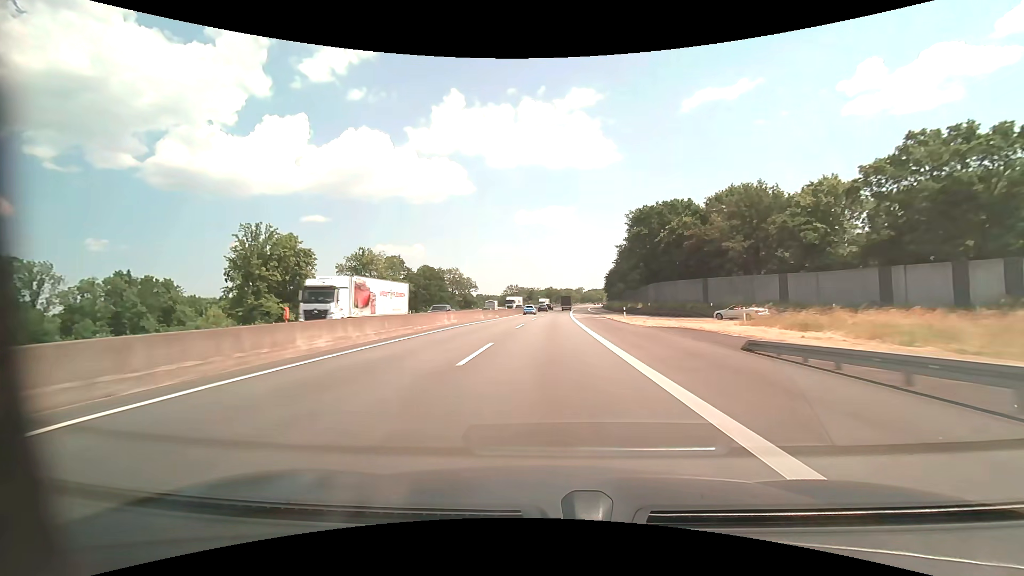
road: motorway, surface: asphalt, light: Day
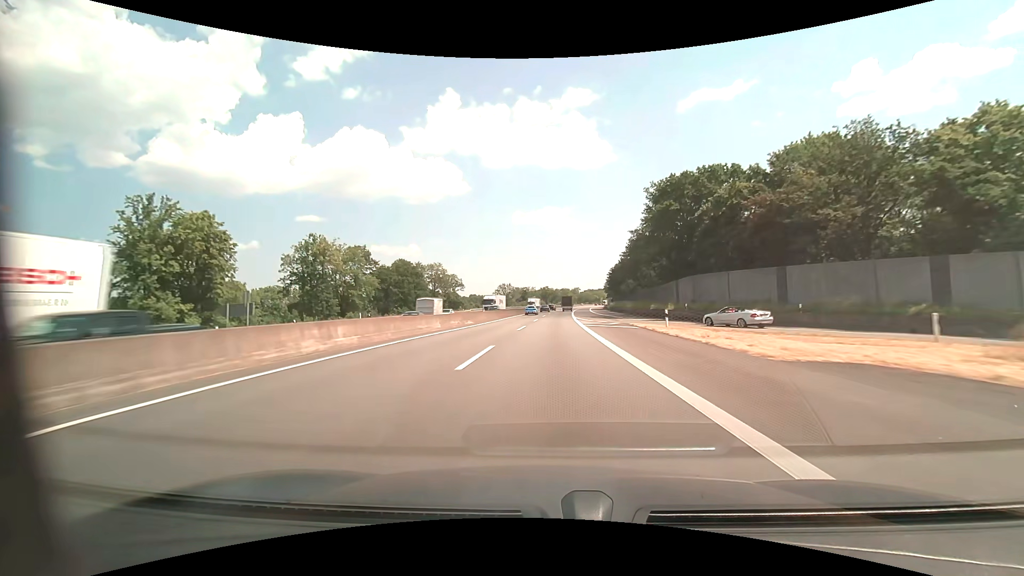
(0.0, +18.6) m; 0°
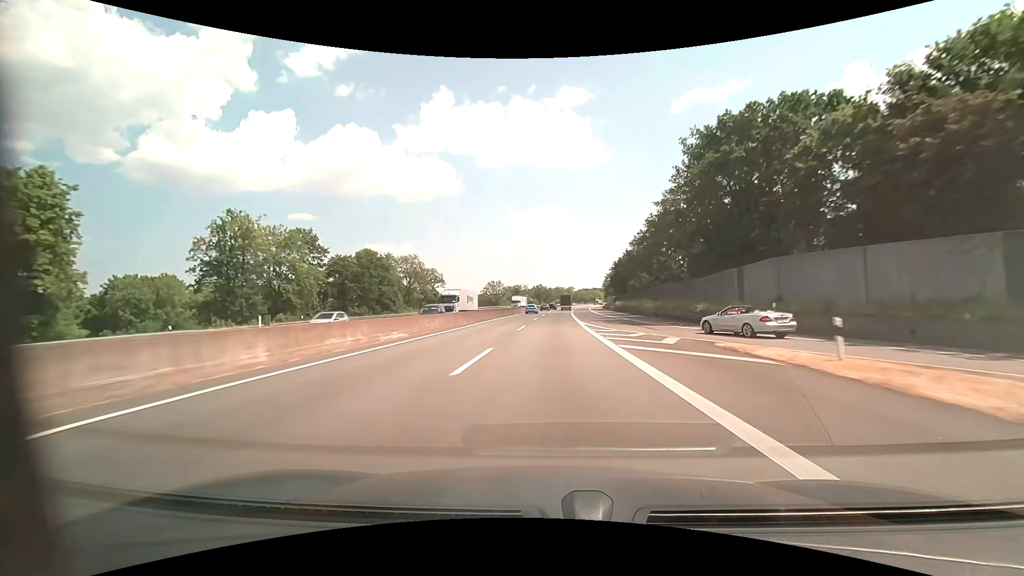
(+0.1, +18.5) m; +1°
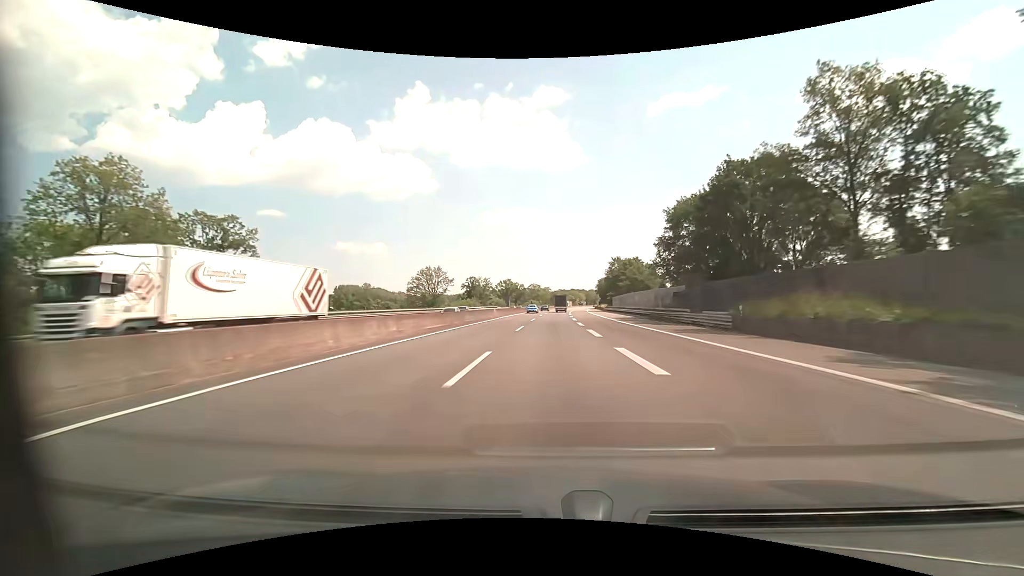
(+1.6, +73.3) m; +3°
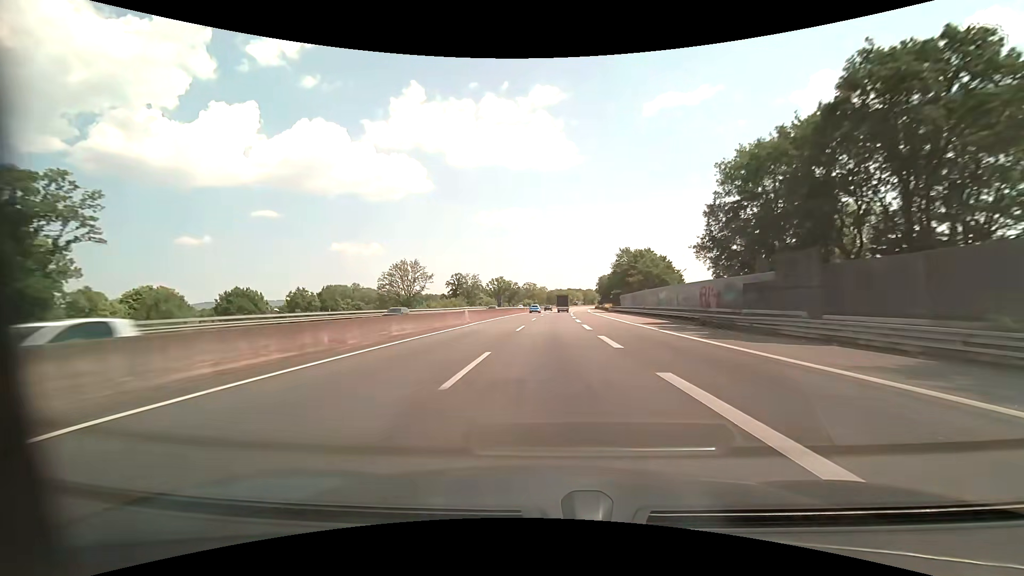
(+0.1, +18.1) m; +1°
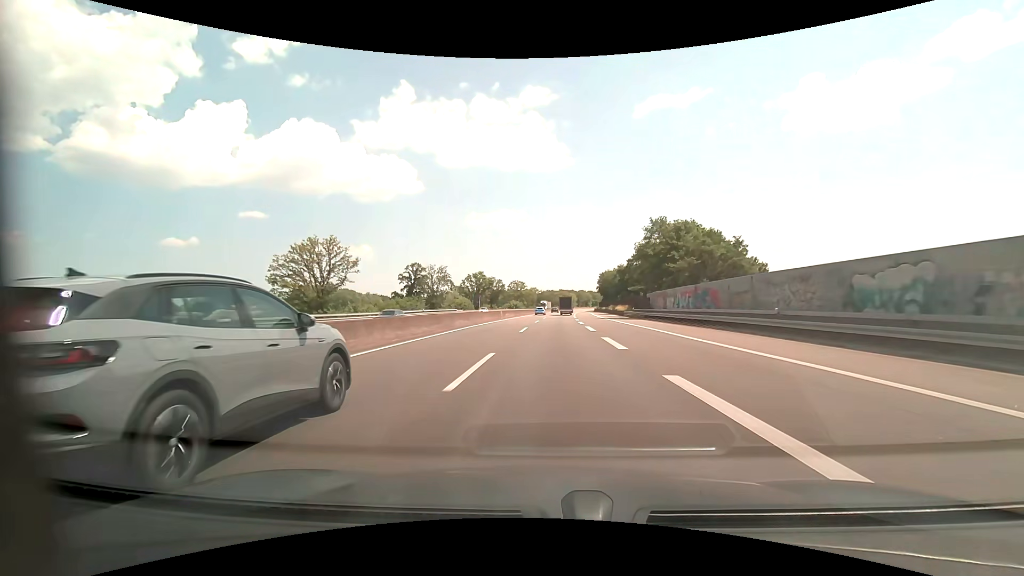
(+0.3, +36.0) m; +1°
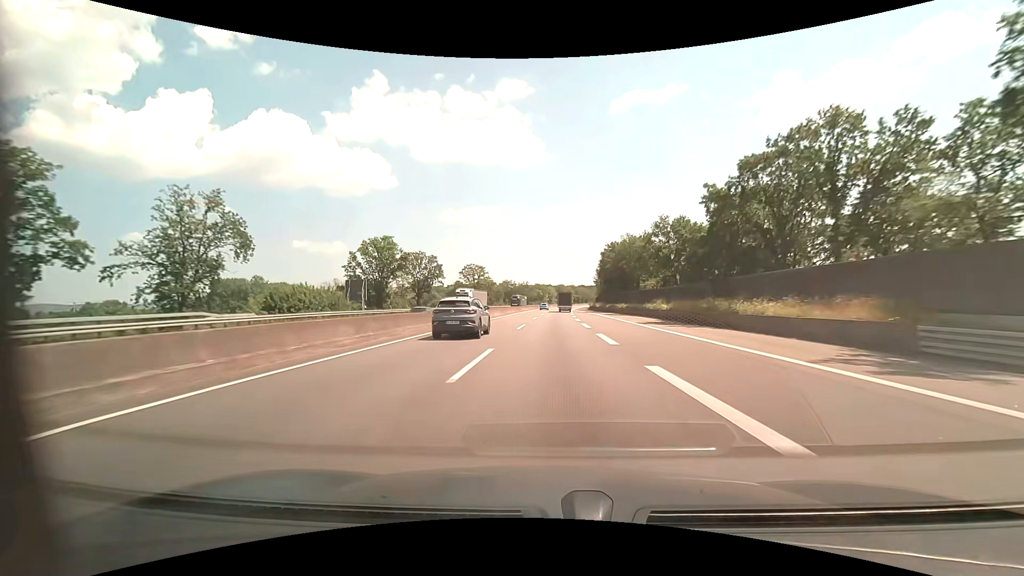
(+1.8, +70.8) m; +3°
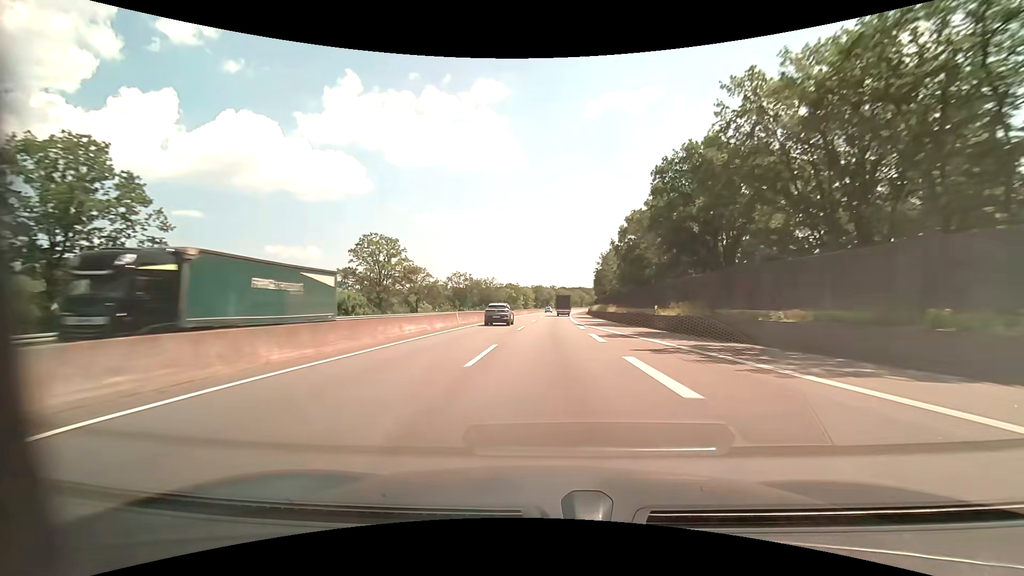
(+1.4, +69.3) m; +3°
(0, +10) (0, +20) (0, +30) (0, +40) (+1, +50) (+1, +60) (+1, +70) (+2, +80) (+2, +90) (+3, +100) m
